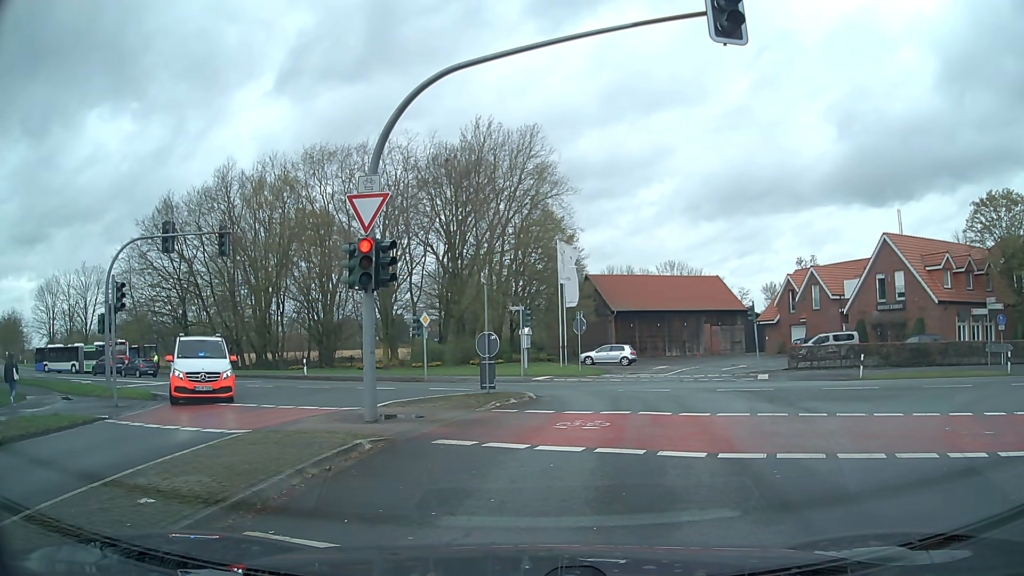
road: secondary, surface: asphalt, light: Day
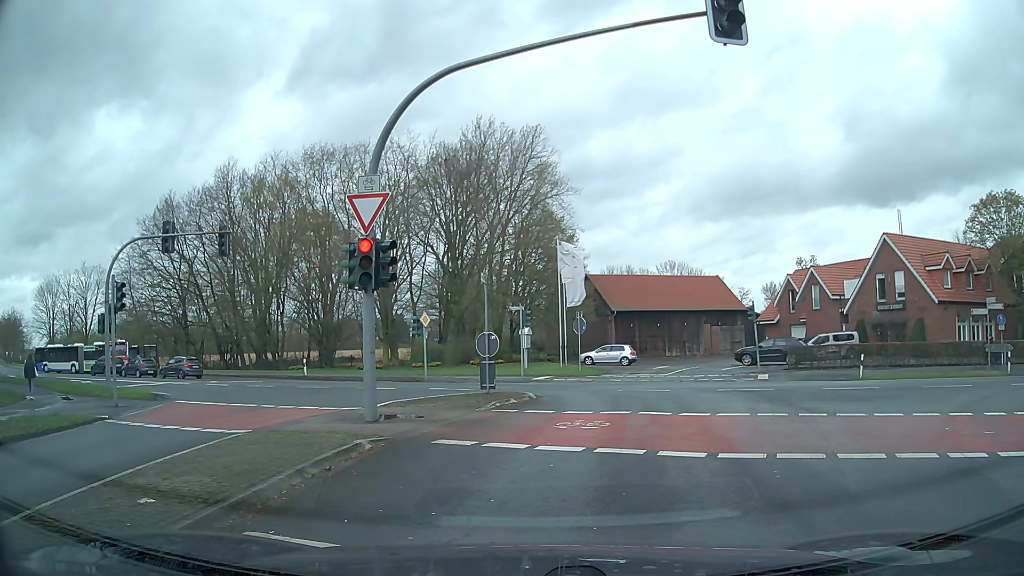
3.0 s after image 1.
(0.0, 0.0) m; 0°
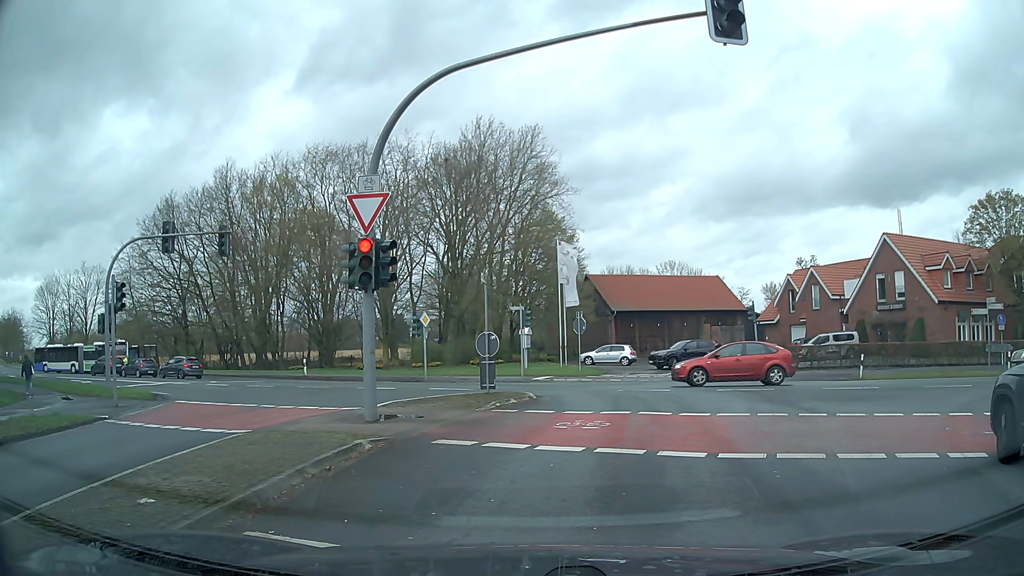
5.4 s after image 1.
(0.0, 0.0) m; 0°
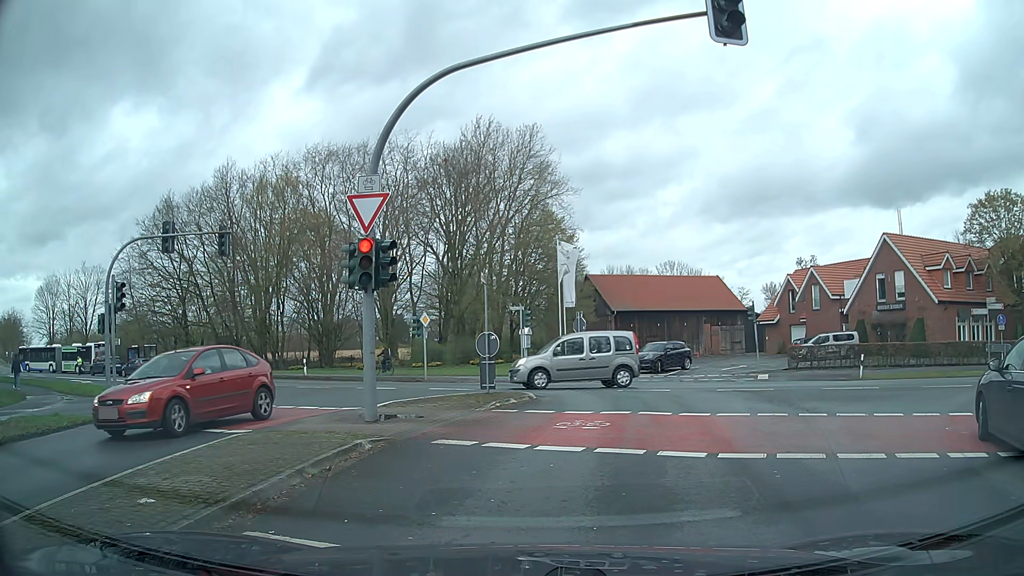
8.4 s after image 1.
(0.0, 0.0) m; 0°
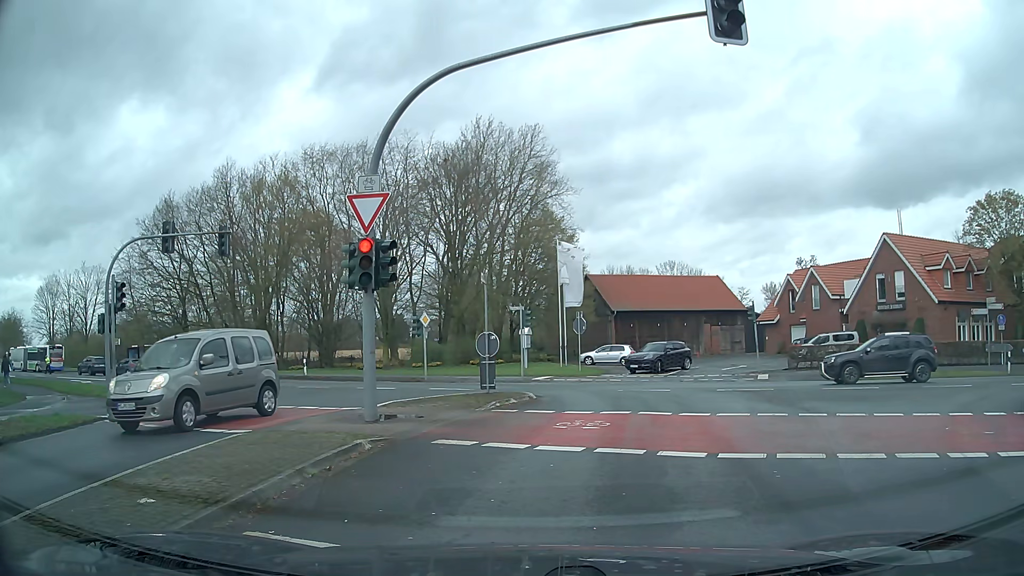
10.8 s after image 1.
(0.0, 0.0) m; 0°
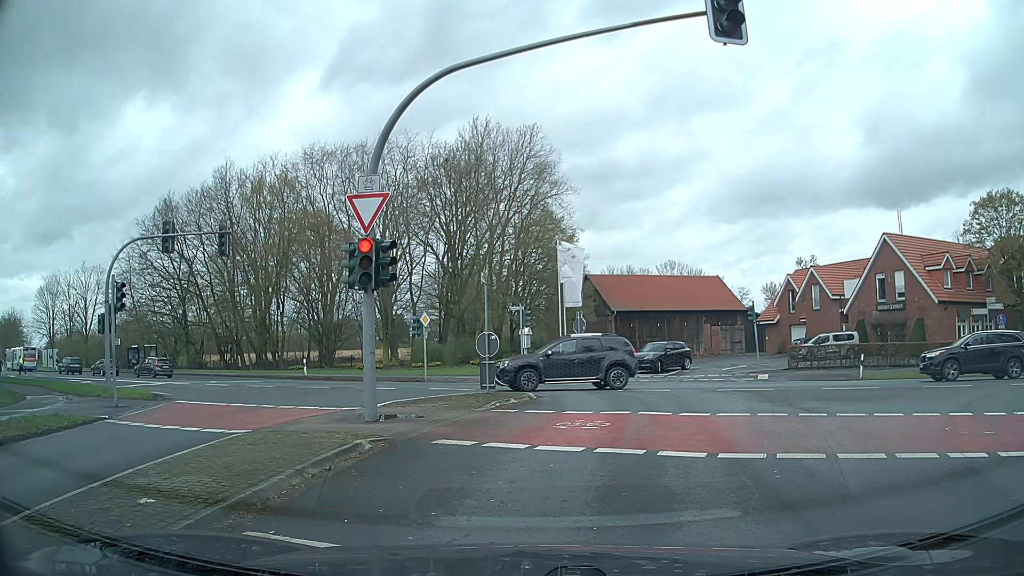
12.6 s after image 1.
(0.0, 0.0) m; 0°
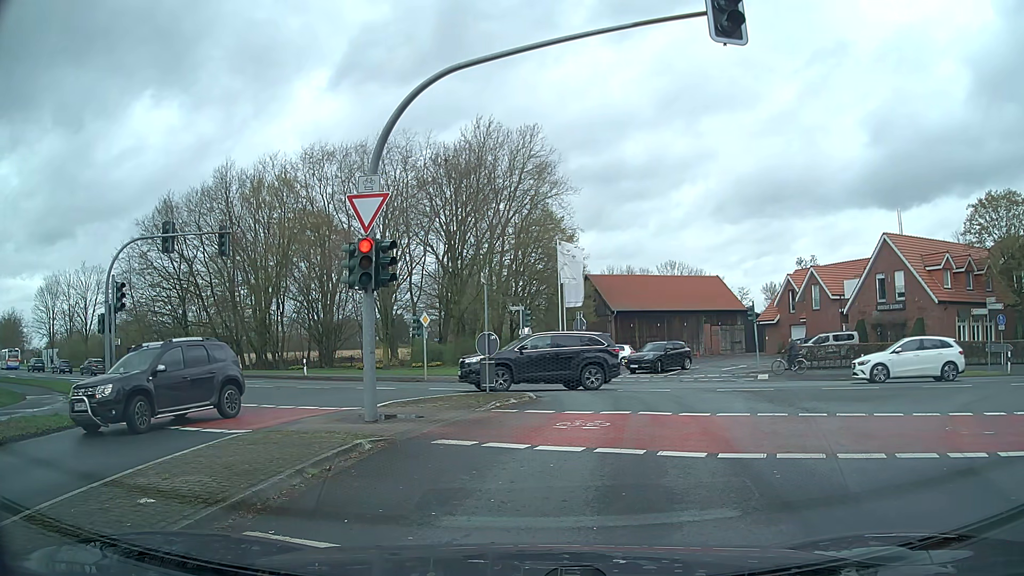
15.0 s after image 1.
(0.0, 0.0) m; 0°
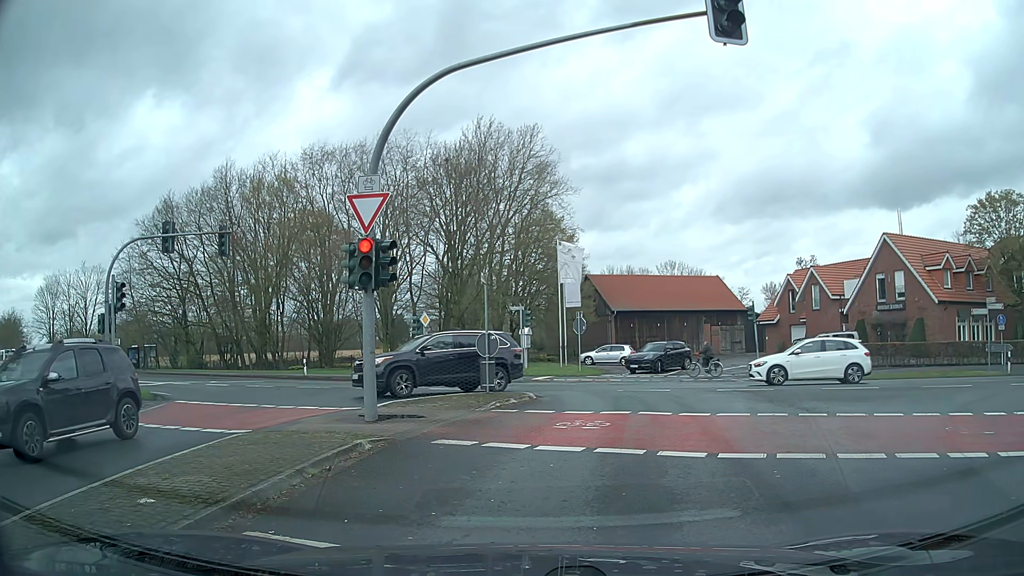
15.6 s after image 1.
(0.0, 0.0) m; 0°
